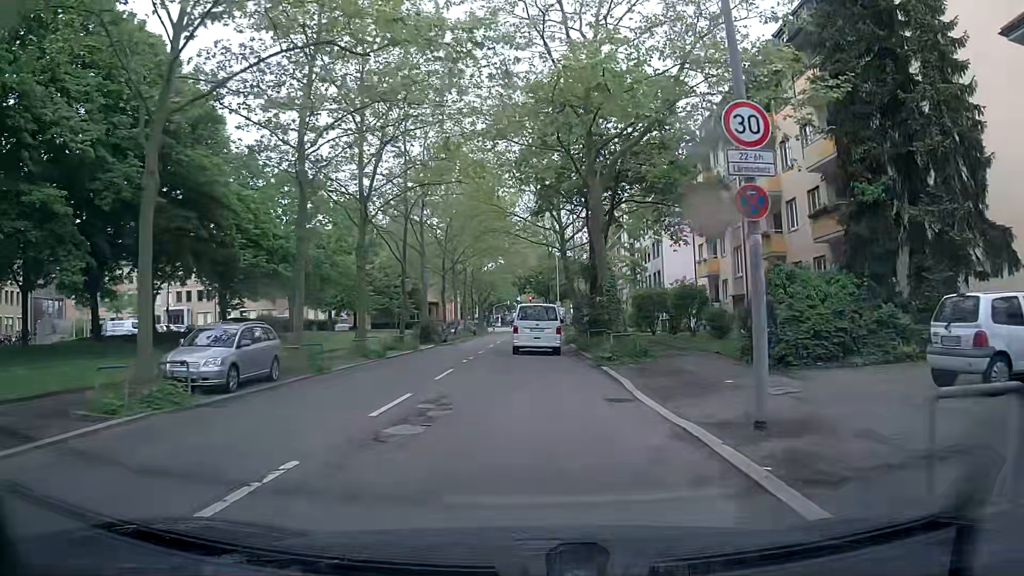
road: secondary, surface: asphalt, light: Day
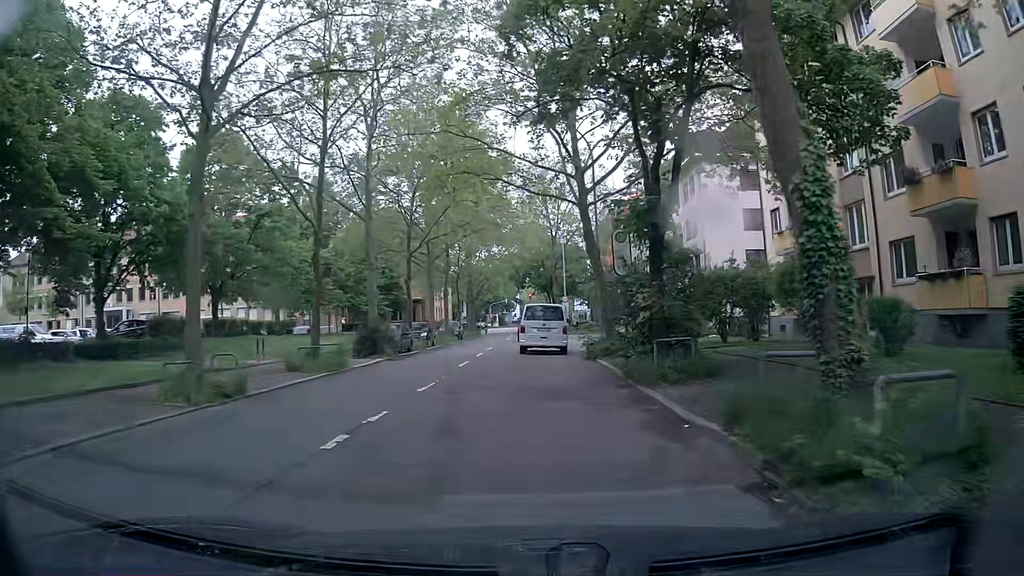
(-0.1, +14.8) m; 0°
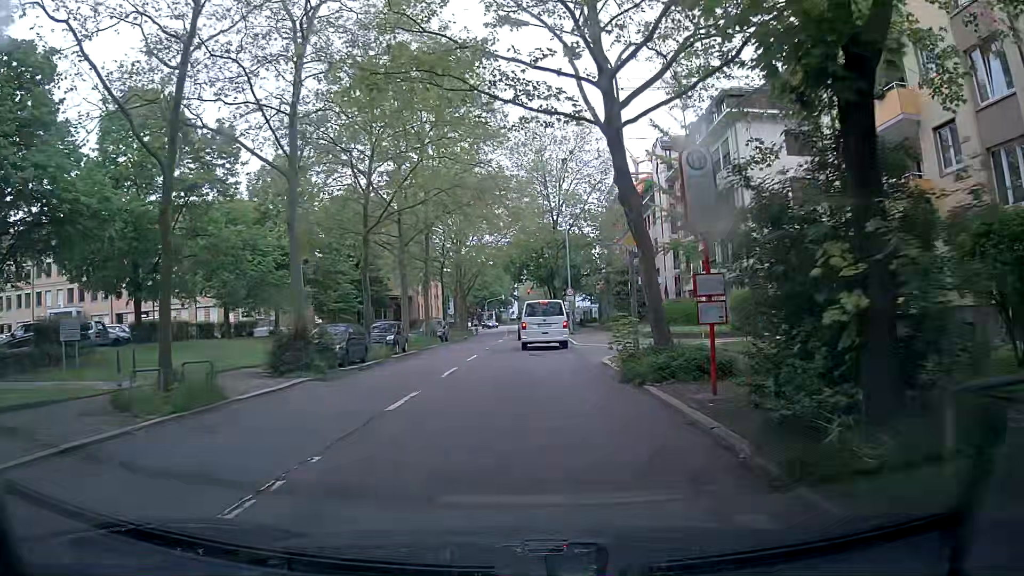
(-0.1, +9.4) m; -1°
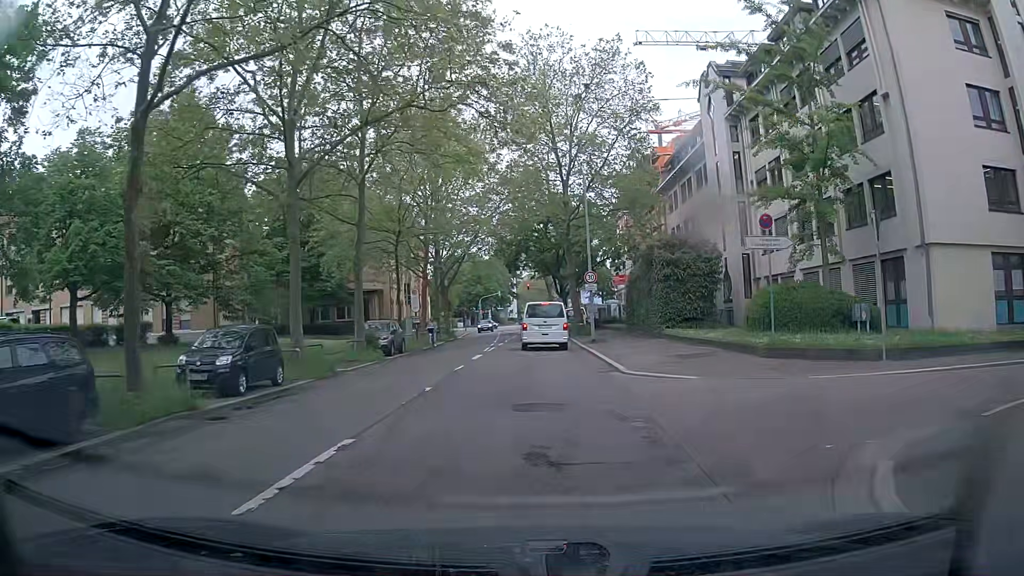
(+0.2, +17.4) m; 0°
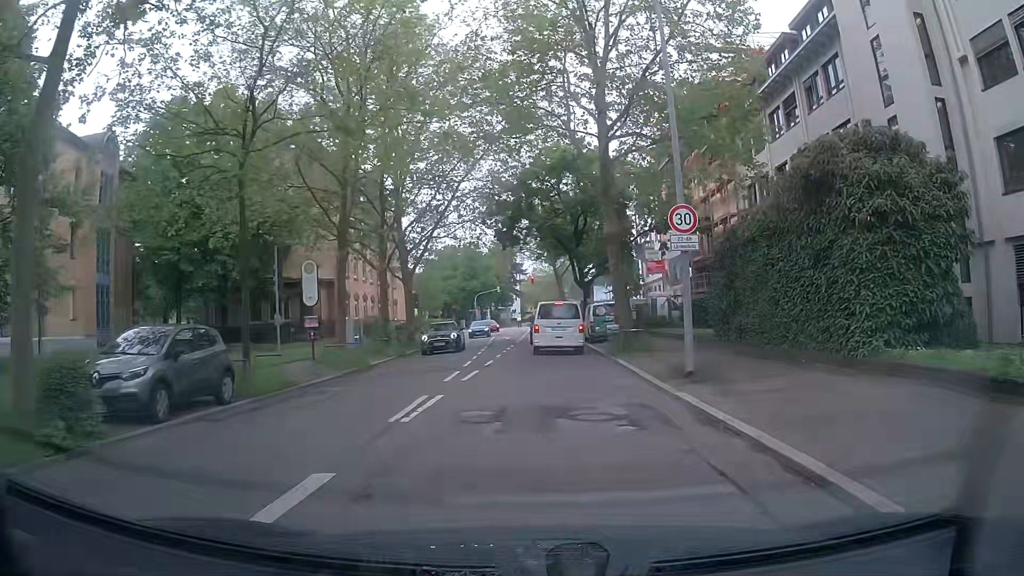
(+0.4, +19.5) m; +1°
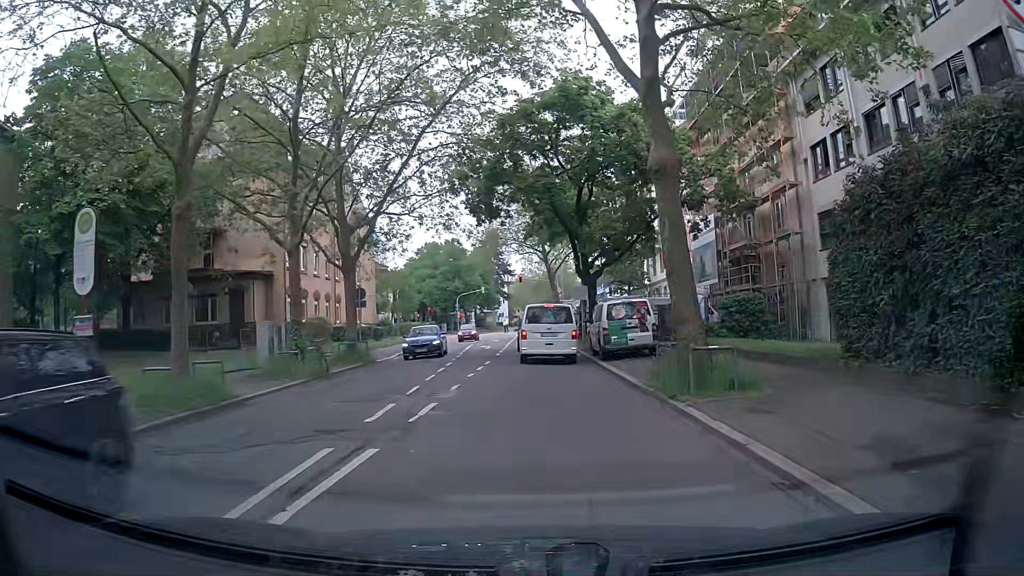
(+0.1, +10.6) m; +1°
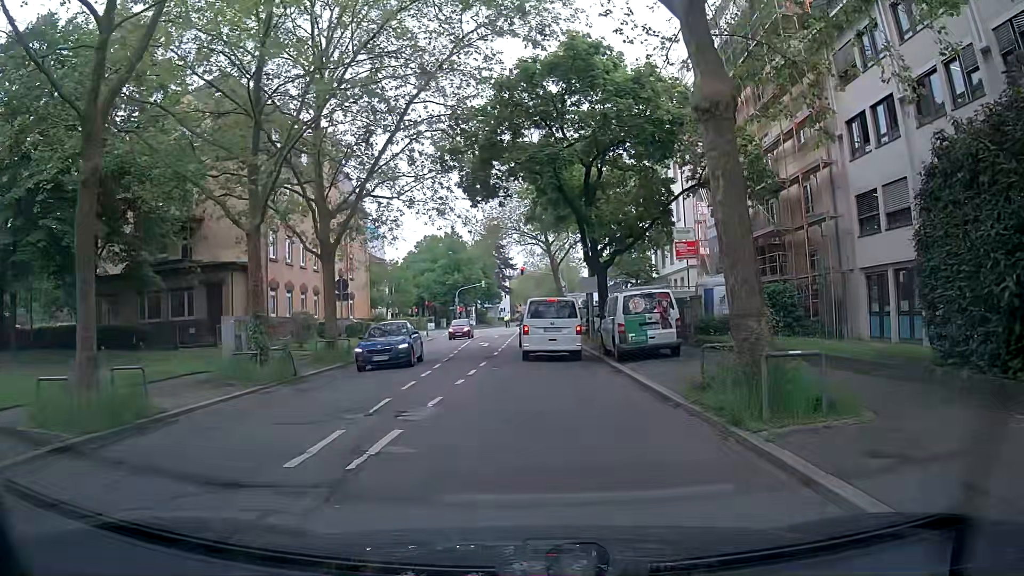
(0.0, +3.3) m; -1°
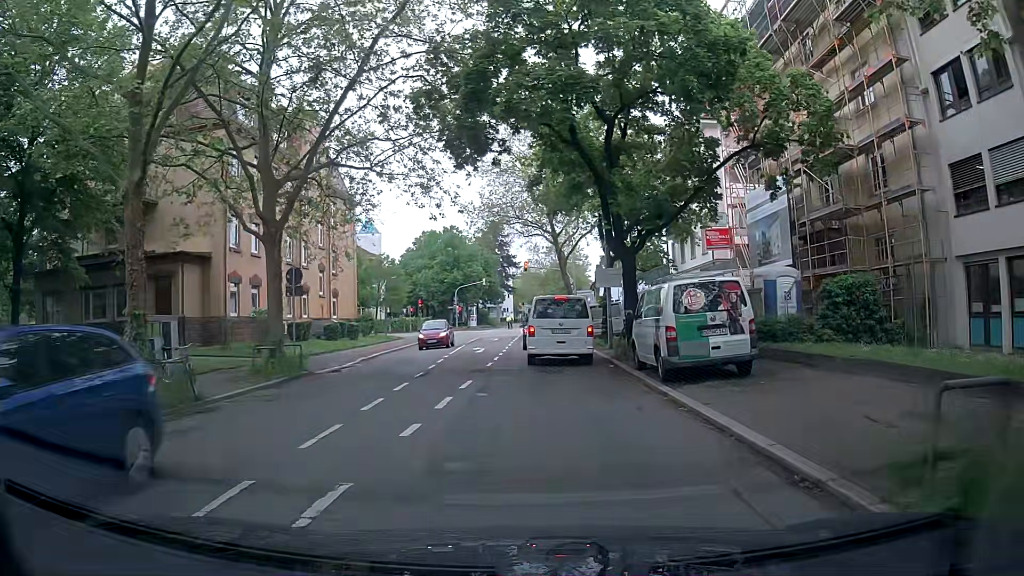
(0.0, +6.1) m; -2°
